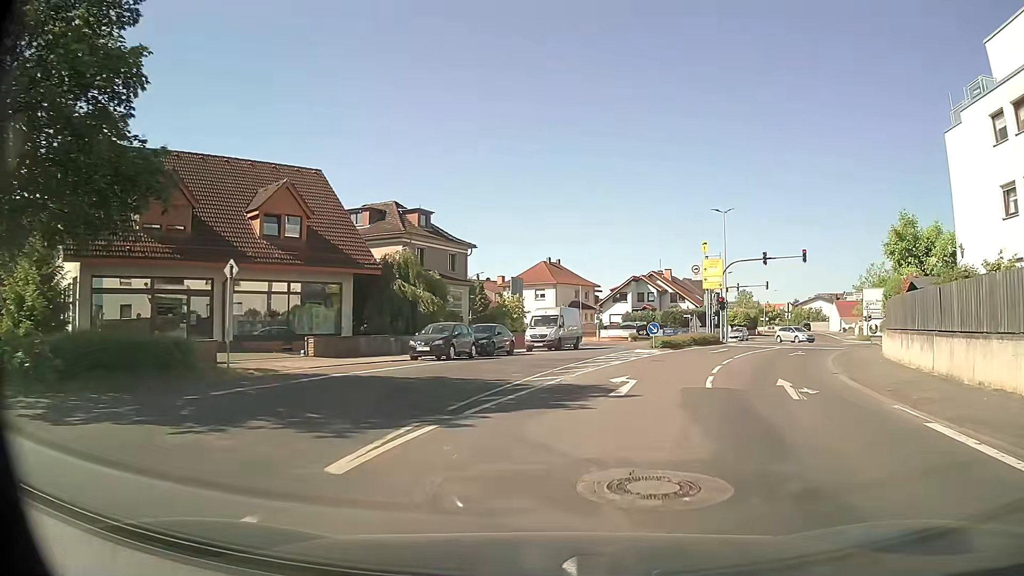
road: secondary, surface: asphalt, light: Day
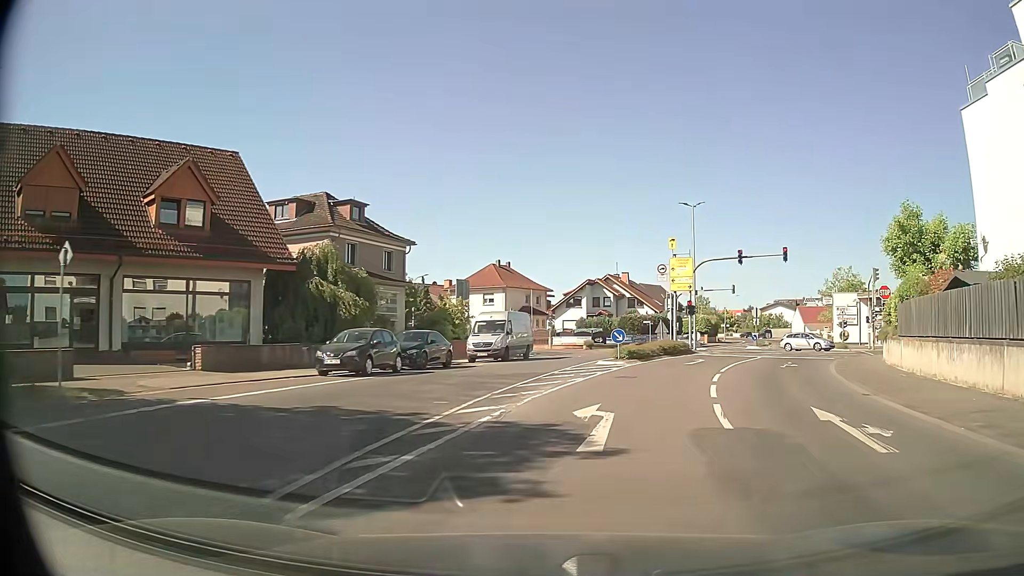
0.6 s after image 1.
(+0.1, +5.4) m; +4°
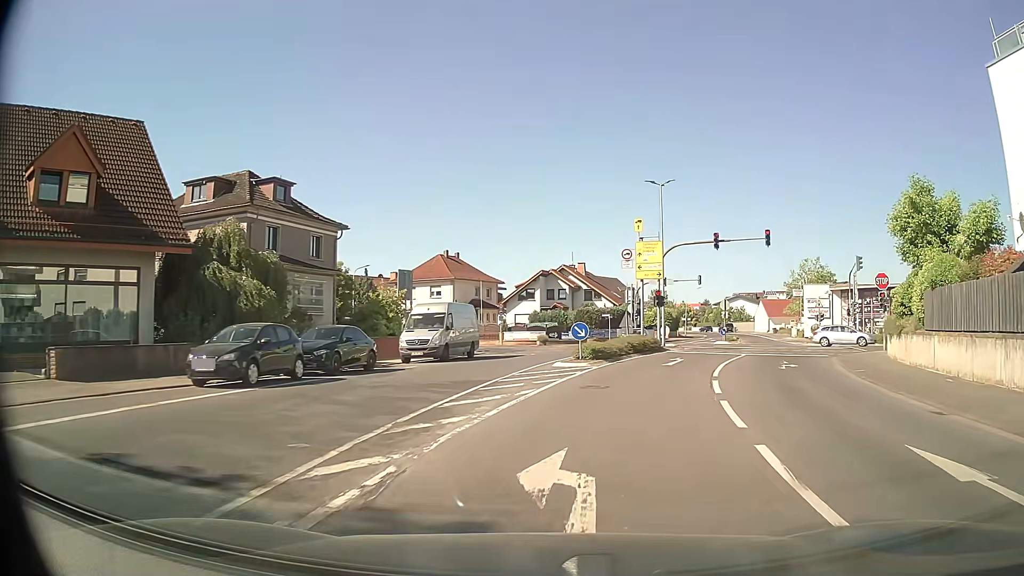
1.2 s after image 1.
(+0.2, +5.2) m; +3°
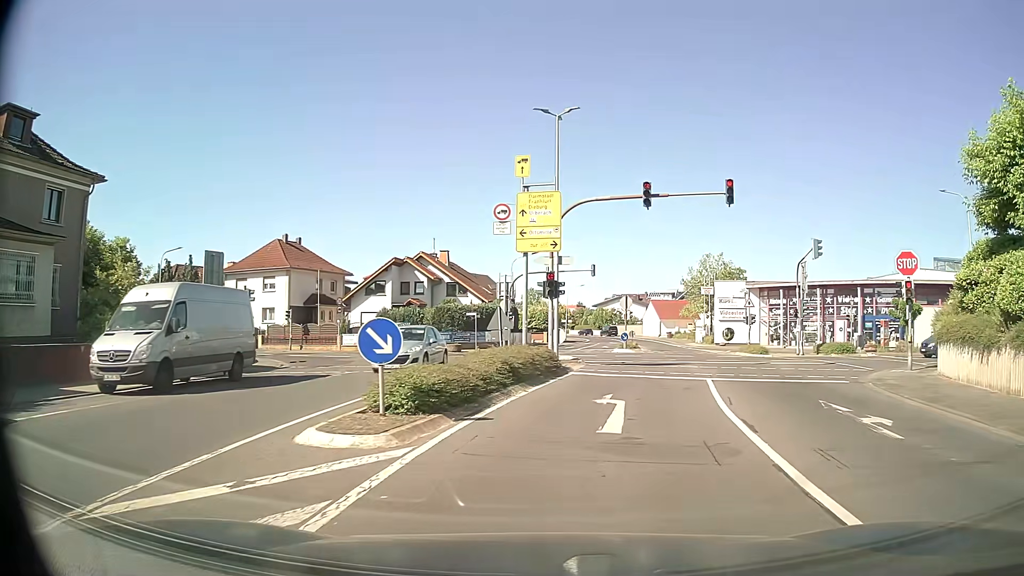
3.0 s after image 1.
(+1.3, +13.8) m; +10°
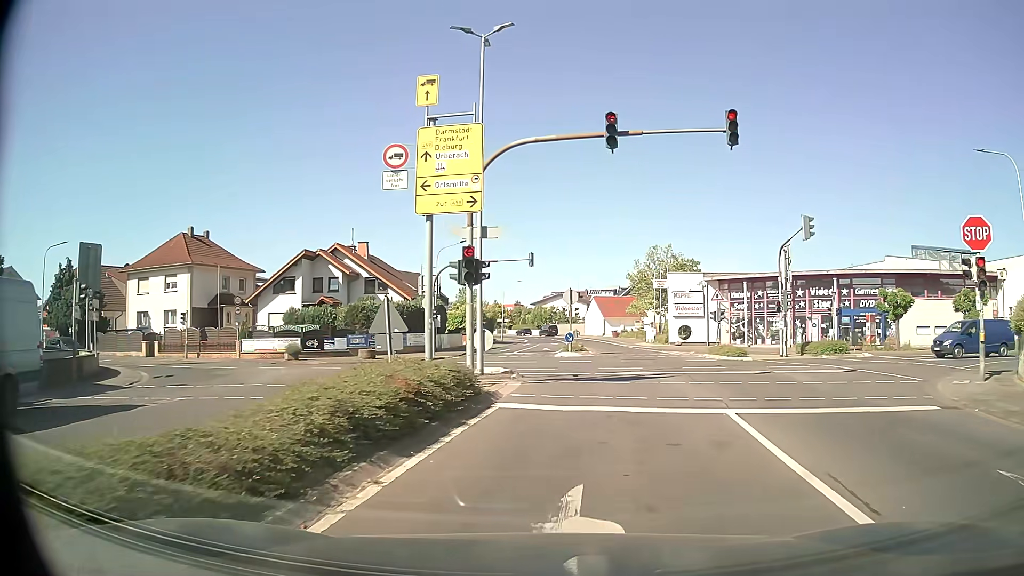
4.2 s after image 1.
(+0.5, +7.5) m; +7°
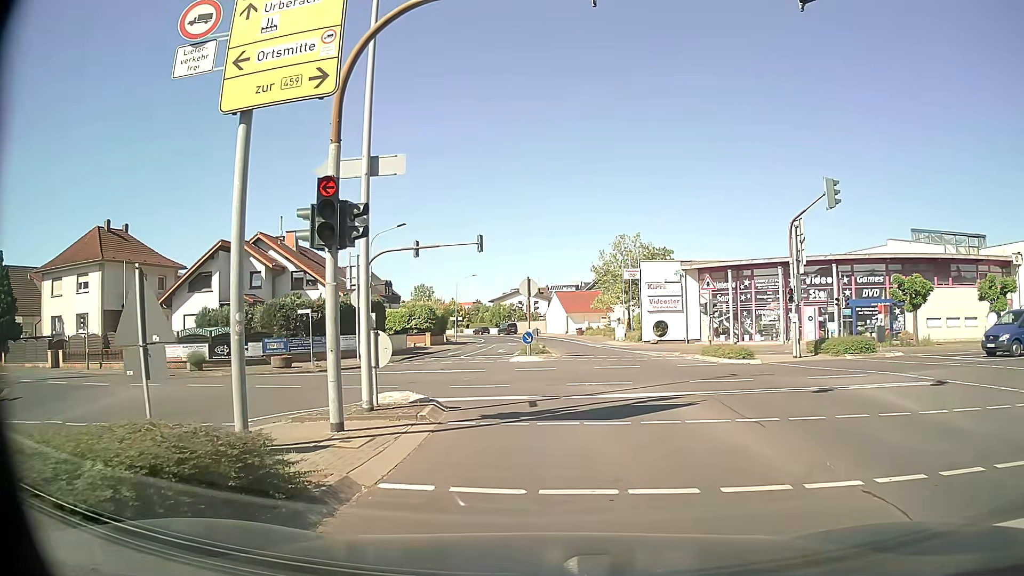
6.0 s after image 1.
(+0.2, +7.2) m; +4°
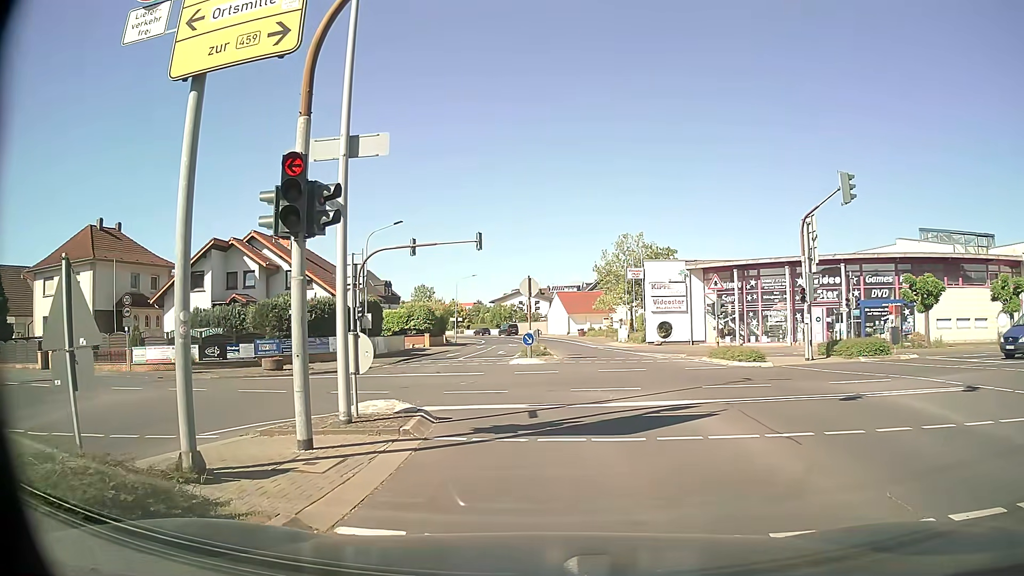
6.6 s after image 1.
(0.0, +1.1) m; -1°
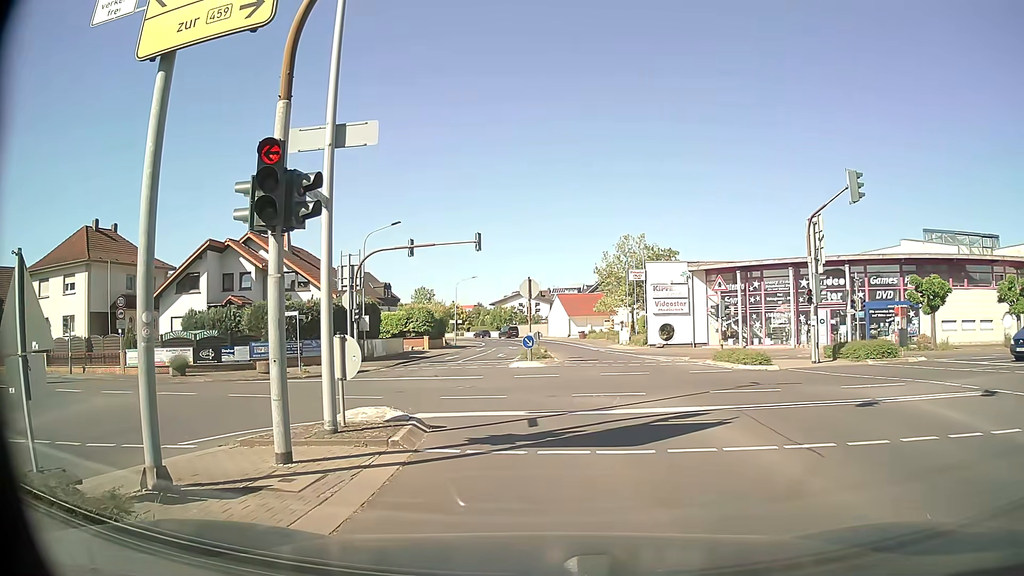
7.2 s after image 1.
(0.0, +0.6) m; 0°
